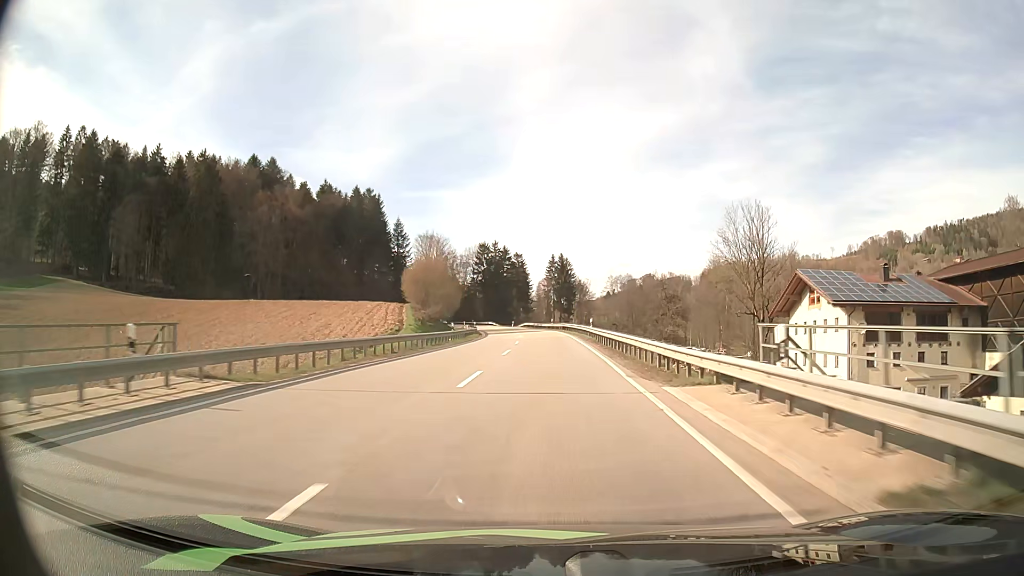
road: secondary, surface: asphalt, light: Day
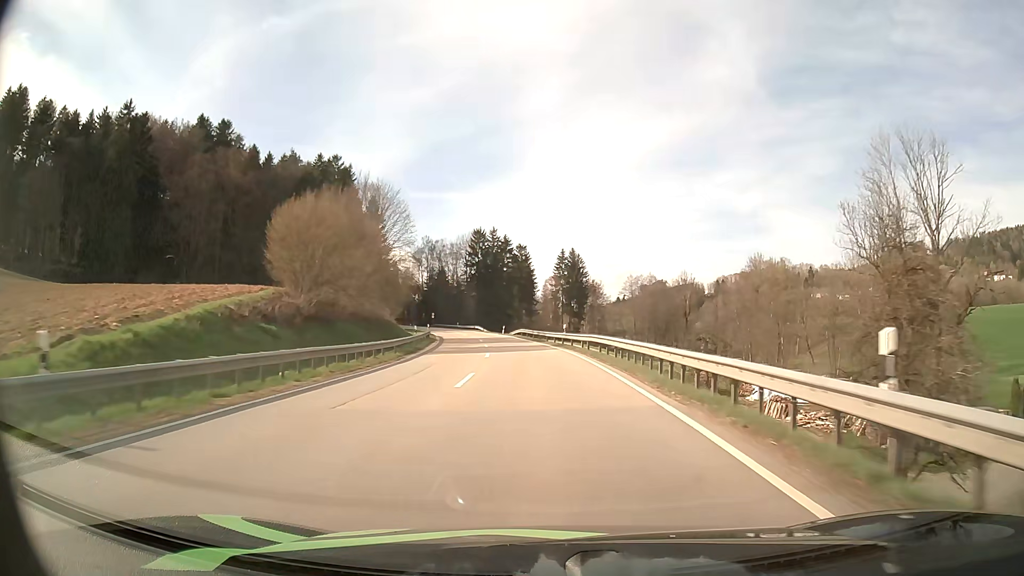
(0.0, +39.1) m; 0°
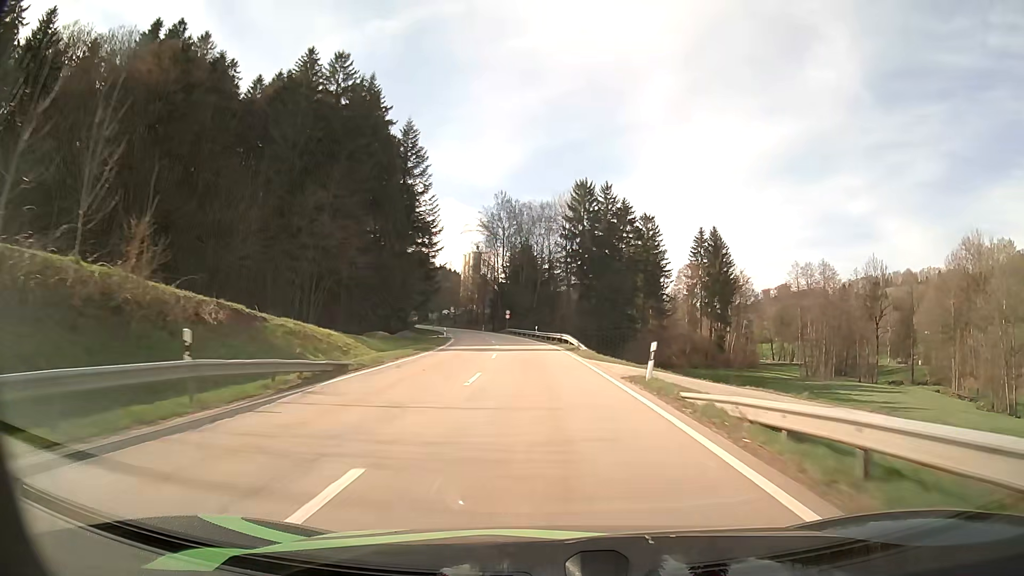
(-4.7, +63.6) m; -10°
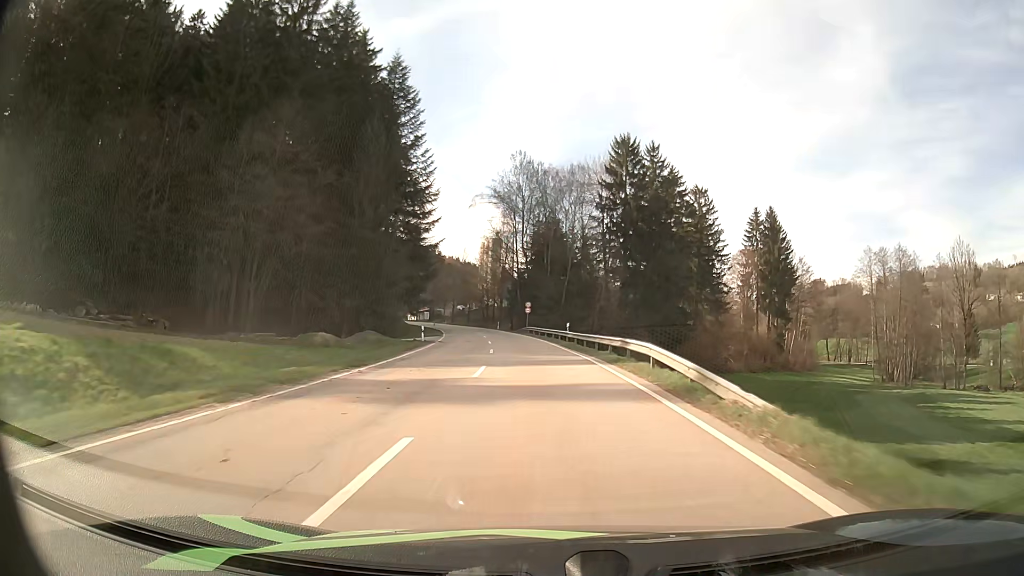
(-0.5, +25.3) m; -2°
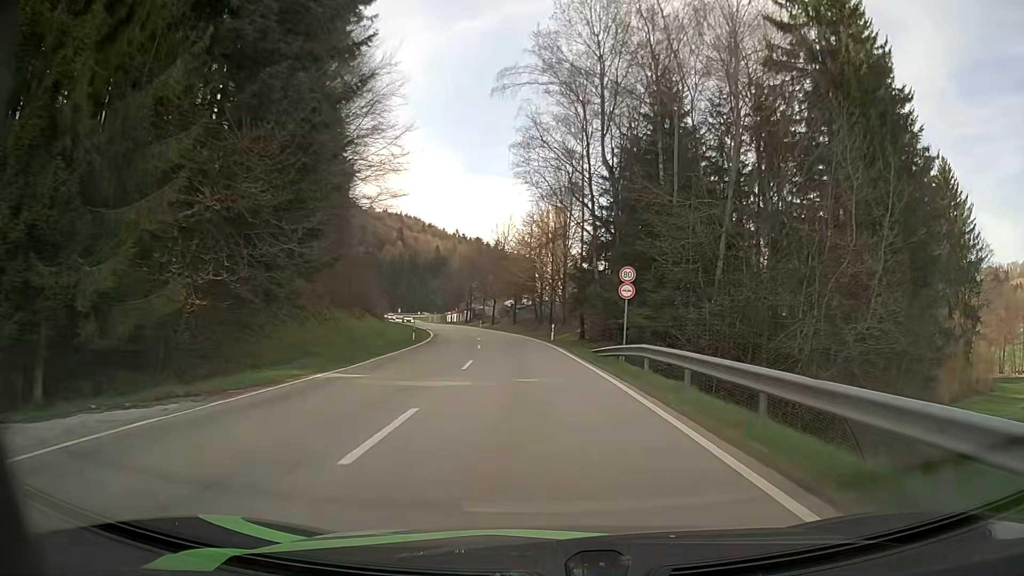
(-2.4, +49.0) m; -6°
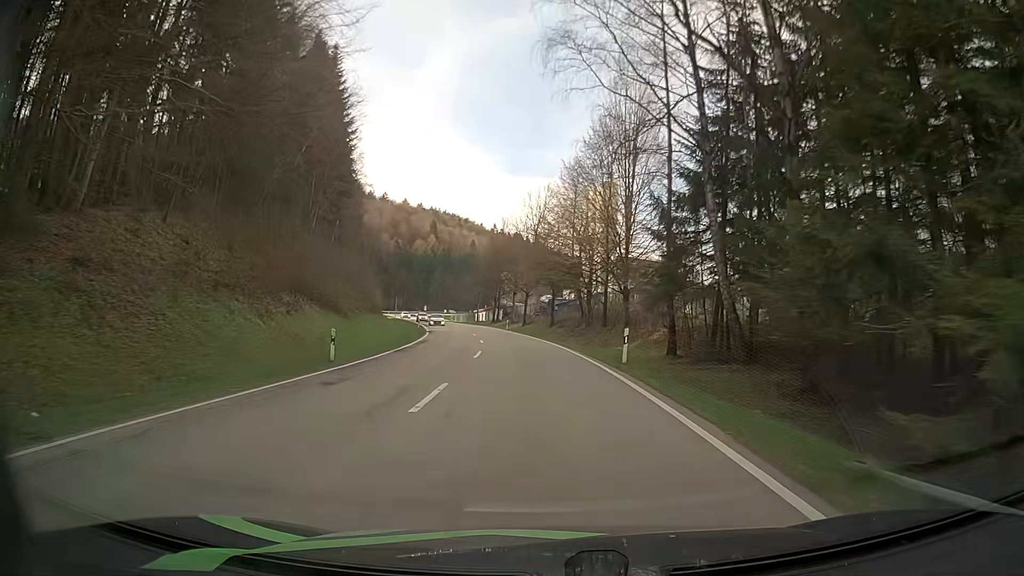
(-0.7, +22.4) m; -3°
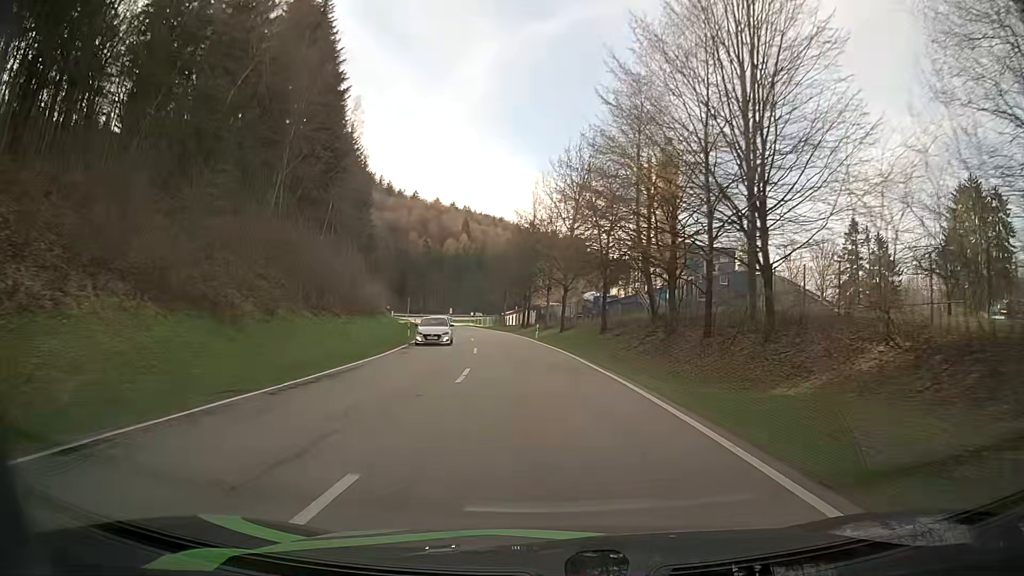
(-0.5, +21.1) m; -3°
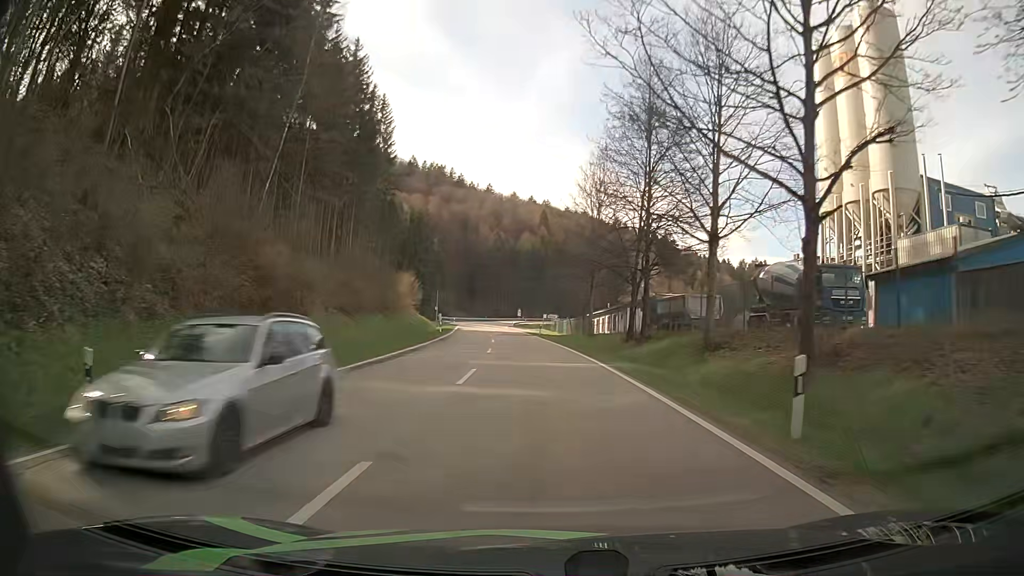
(-2.5, +39.3) m; -8°
(0, +10) (-1, +20) (-1, +30) (-2, +40) (-2, +50) (-3, +60) (-4, +70) (-5, +80) (-2, +89) (+7, +92) m
